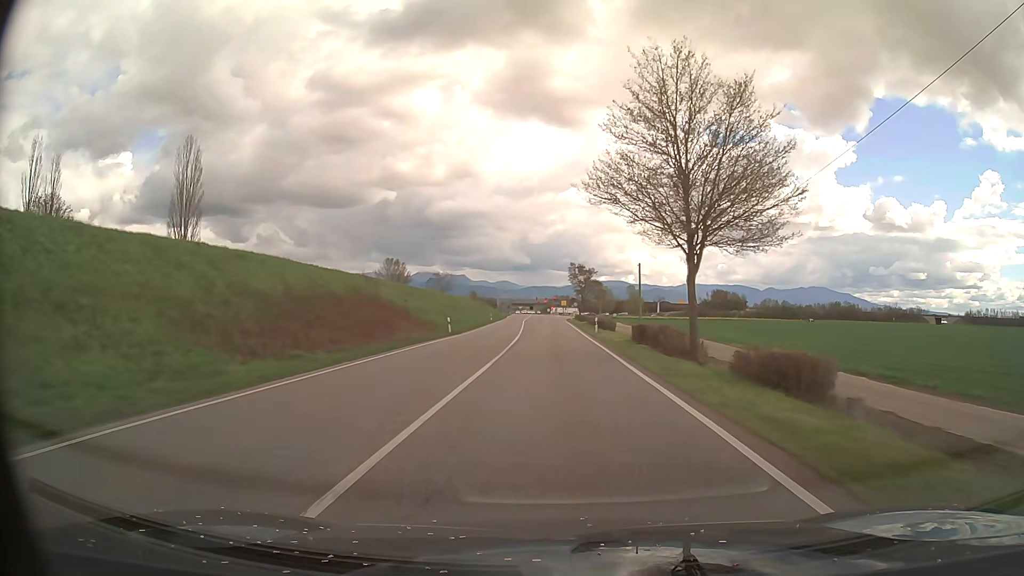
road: primary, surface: asphalt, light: Day
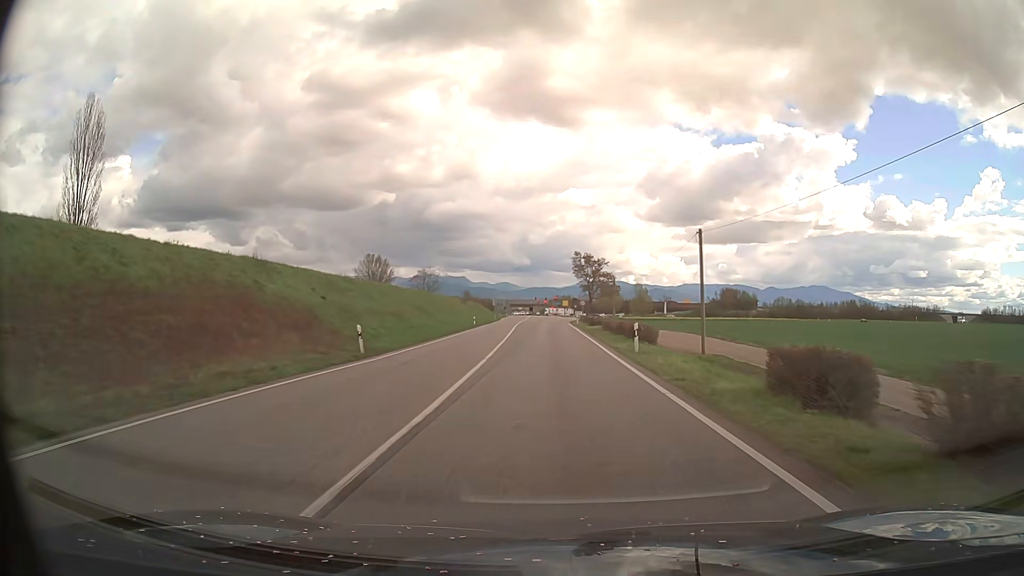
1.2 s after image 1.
(0.0, +20.4) m; 0°
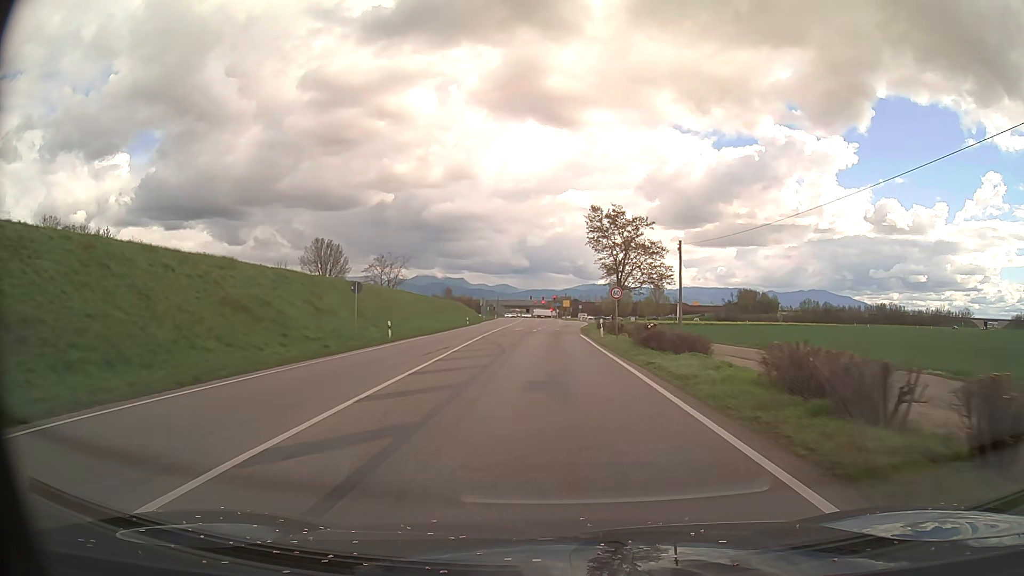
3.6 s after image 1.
(+0.1, +37.9) m; 0°
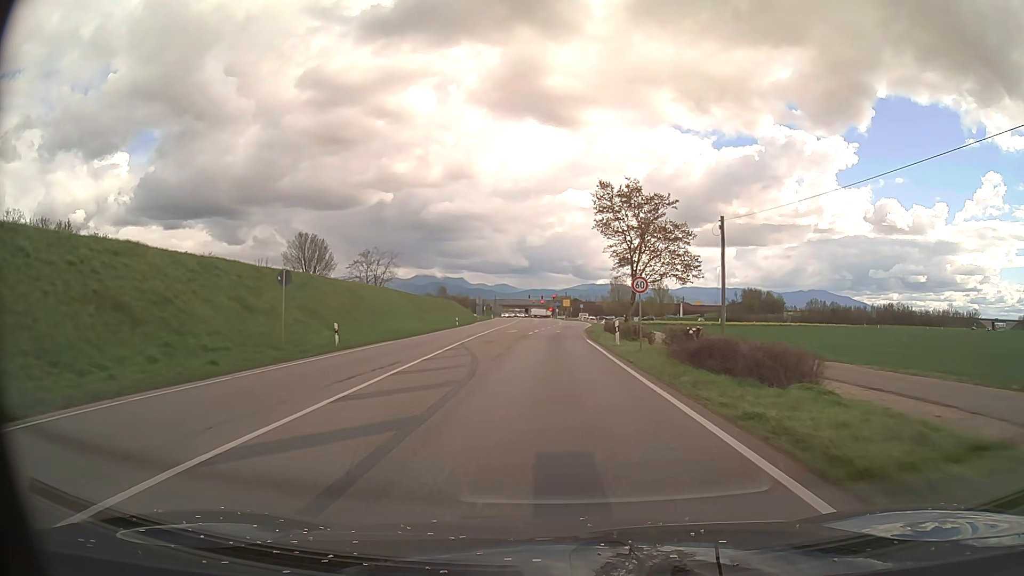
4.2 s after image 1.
(0.0, +8.9) m; 0°
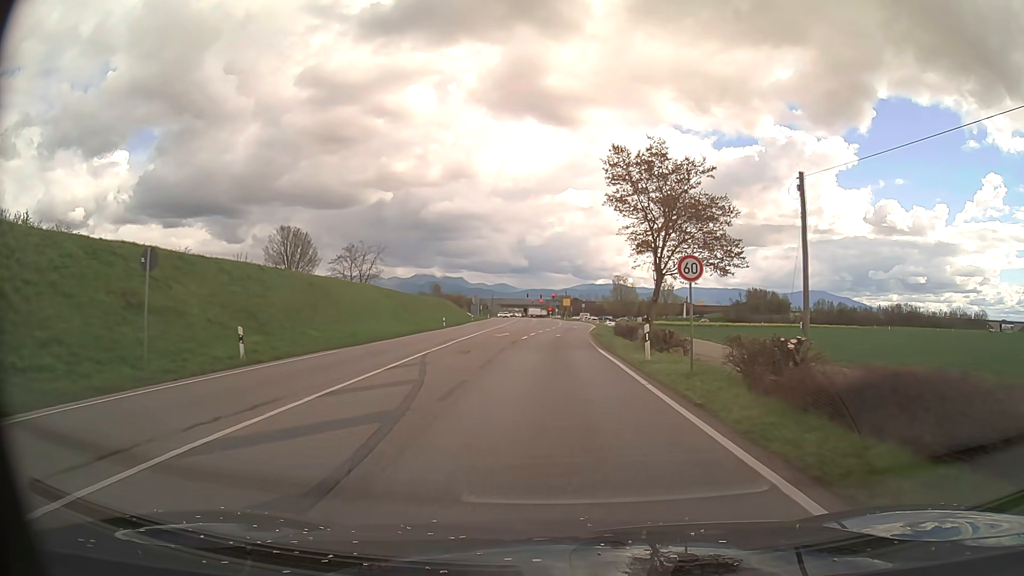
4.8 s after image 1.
(0.0, +8.7) m; 0°
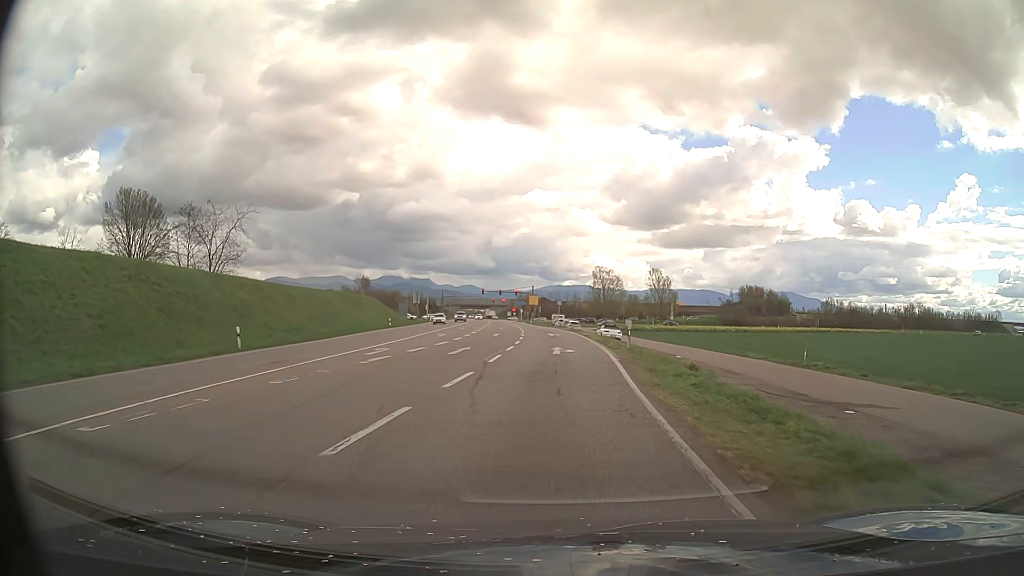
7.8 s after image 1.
(+0.7, +40.8) m; +3°
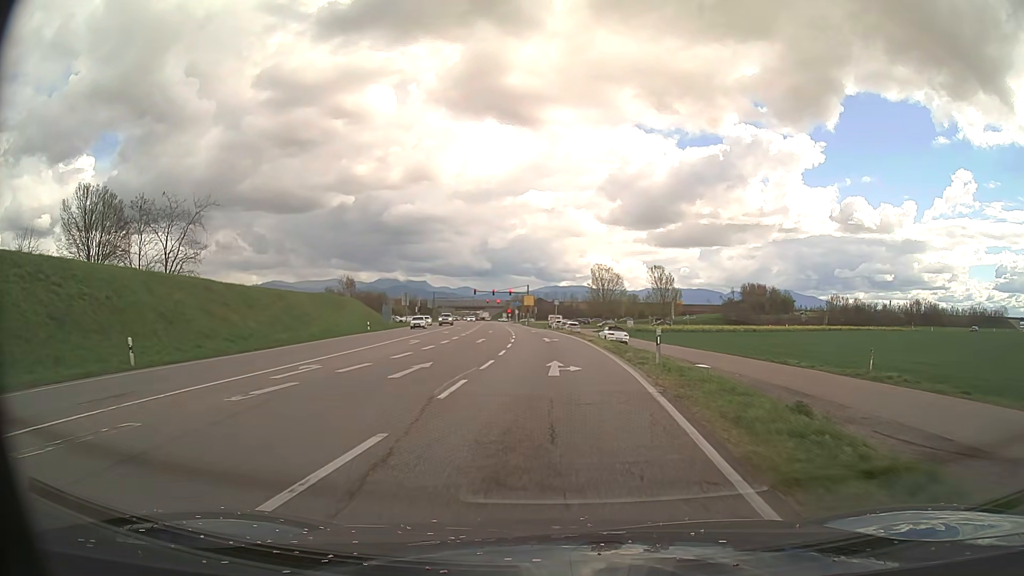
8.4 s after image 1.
(0.0, +7.9) m; 0°
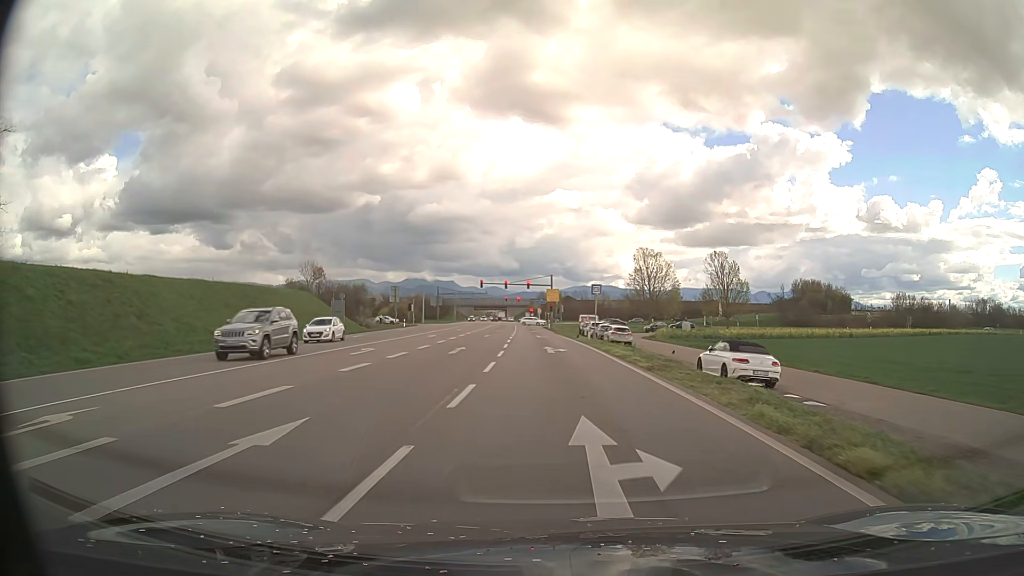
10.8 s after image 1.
(-0.5, +31.1) m; -3°
(0, +10) (0, +20) (-1, +30) (-1, +40) (-1, +50) (-2, +60) (-2, +70) (-2, +80) (-3, +90) (-3, +100) m
